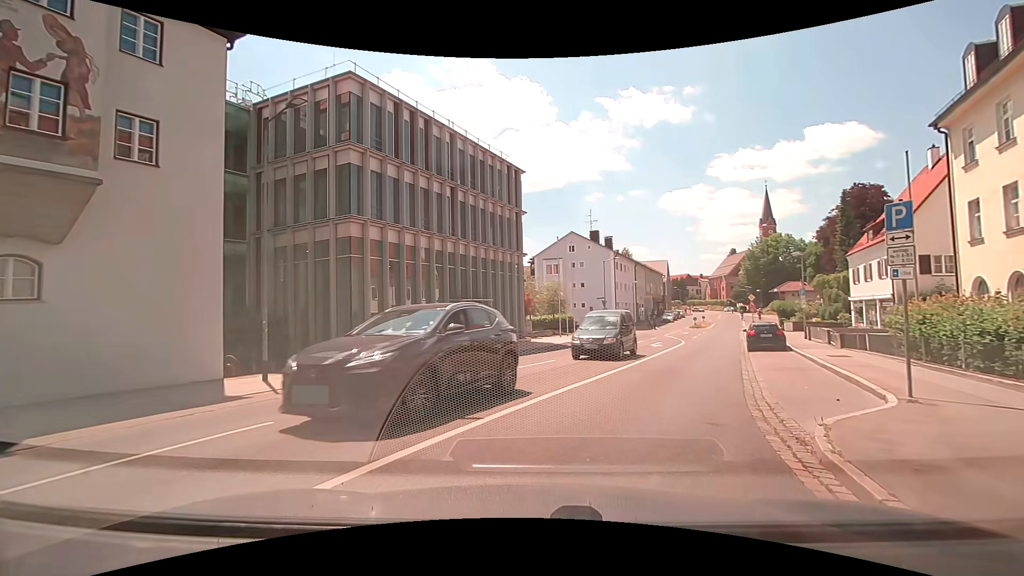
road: residential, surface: asphalt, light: Day
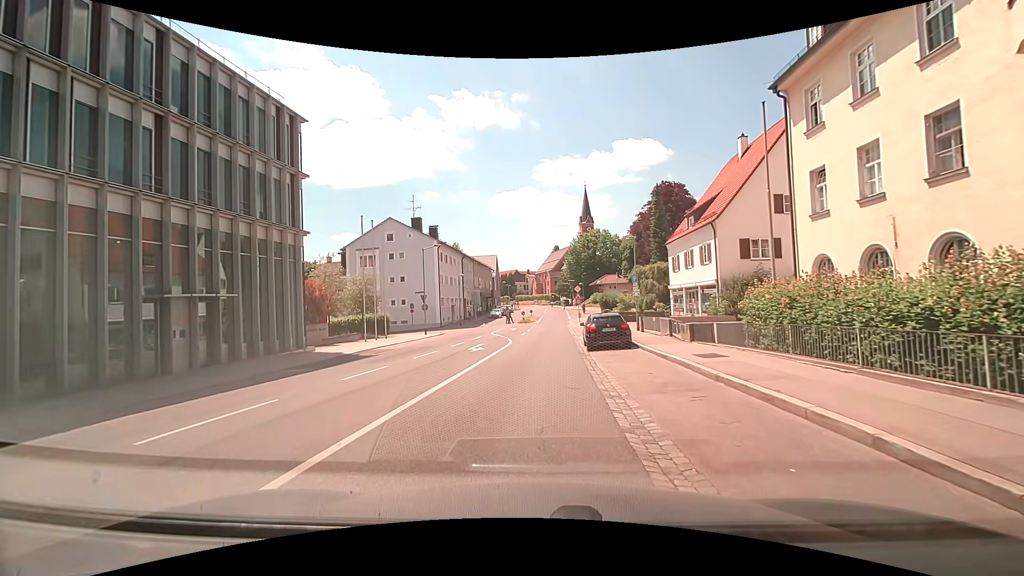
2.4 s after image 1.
(+1.7, +8.0) m; +18°
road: secondary
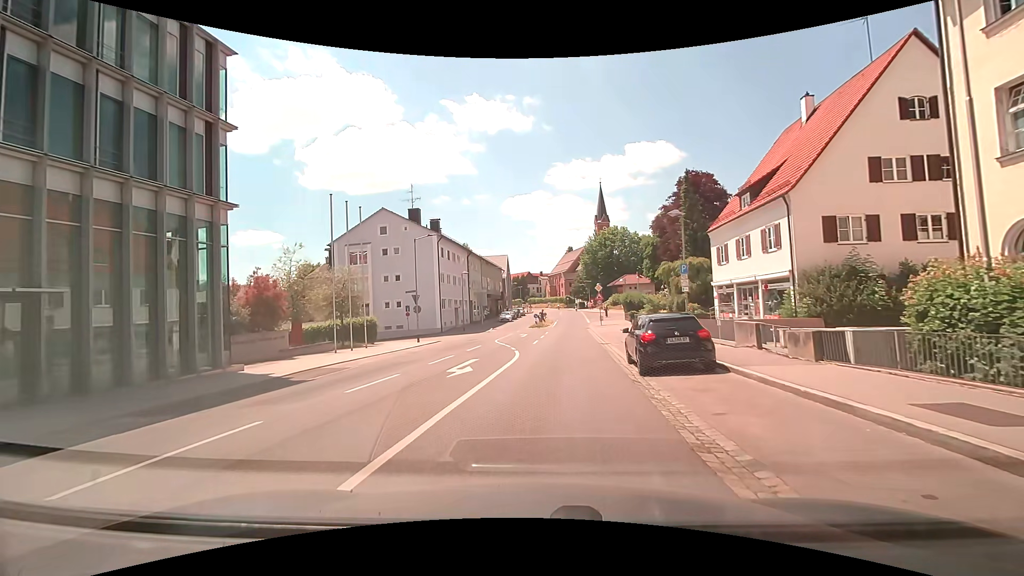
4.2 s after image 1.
(-0.1, +7.8) m; 0°
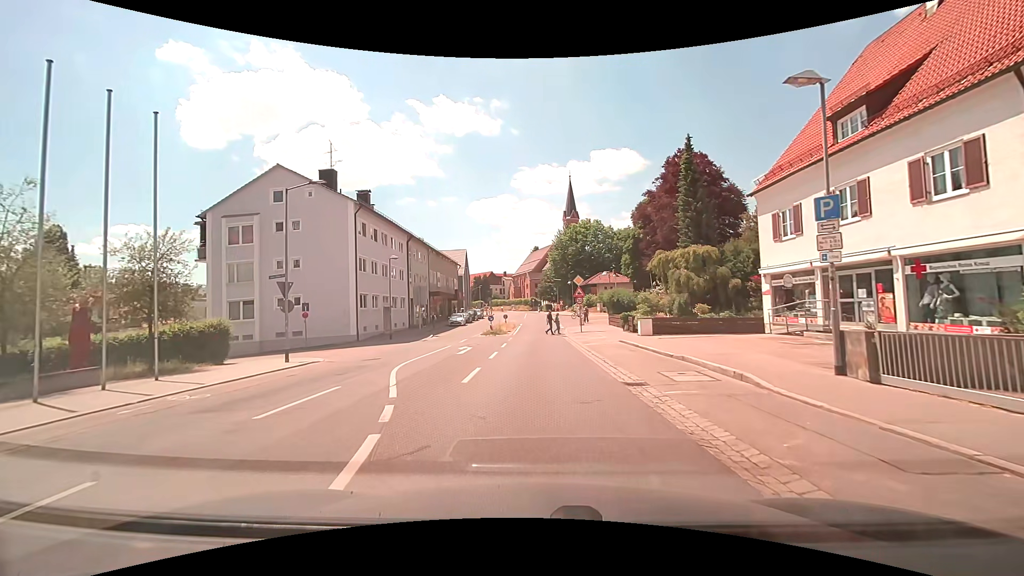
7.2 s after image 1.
(+0.2, +14.6) m; +3°
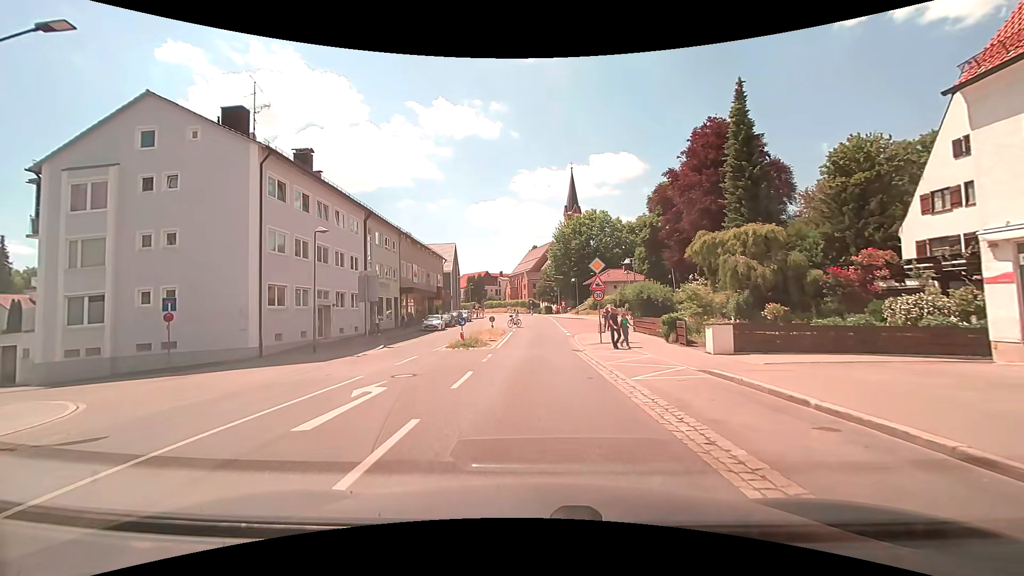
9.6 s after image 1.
(0.0, +12.6) m; 0°
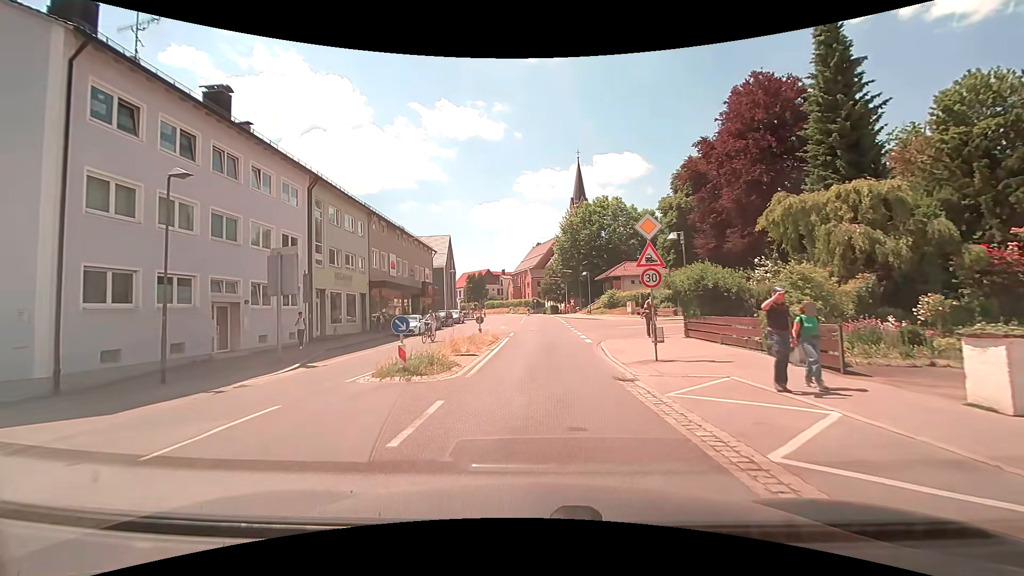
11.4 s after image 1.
(-0.2, +10.6) m; -1°
(0, +10) (0, +20) (0, +30) (+1, +40) (0, +50) (0, +60) (0, +70) (0, +80) (-1, +90) (-2, +100) m
